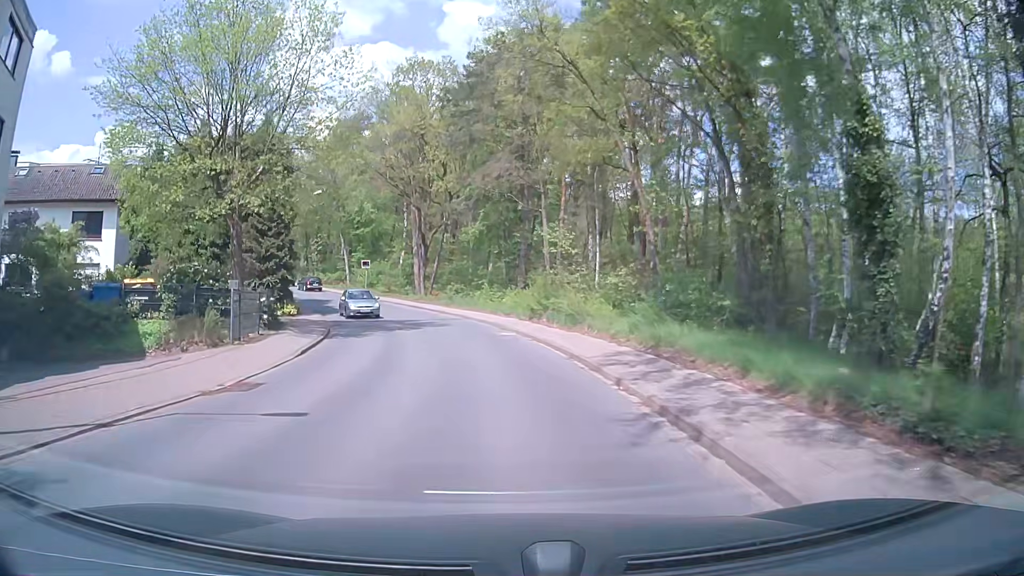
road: tertiary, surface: asphalt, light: Day
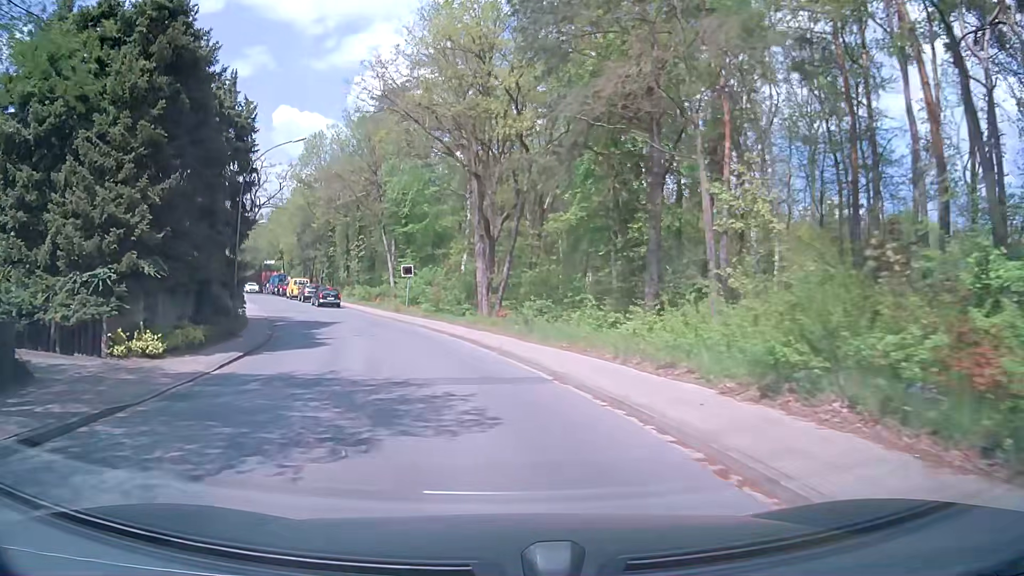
(-1.0, +20.1) m; -7°
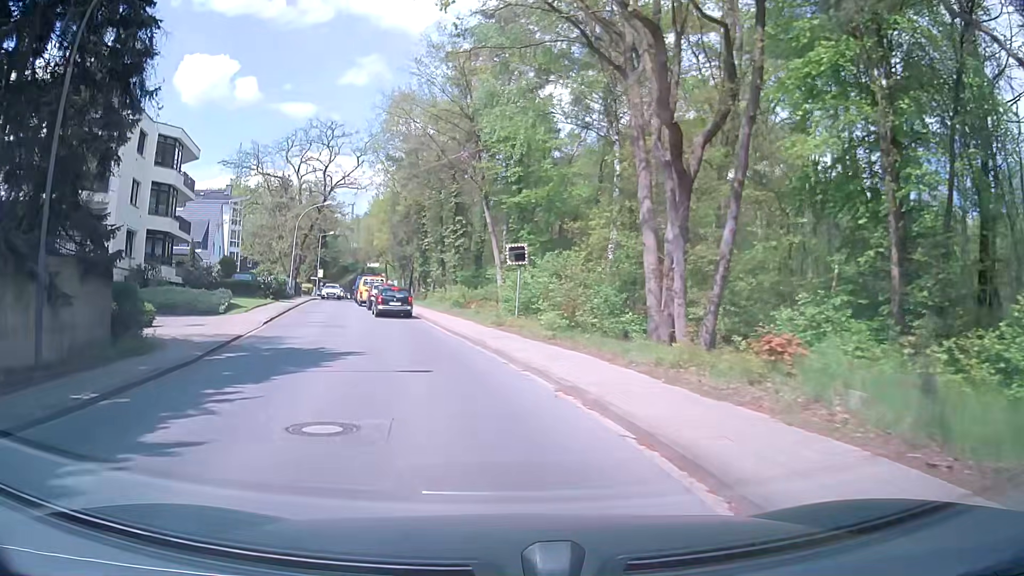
(-1.7, +17.9) m; -10°
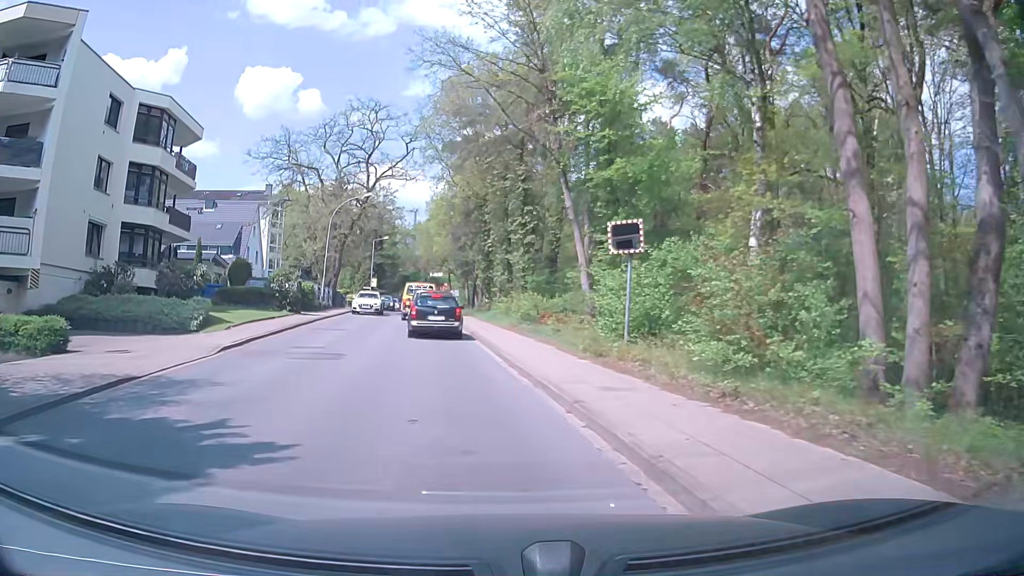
(-0.6, +9.3) m; -7°
